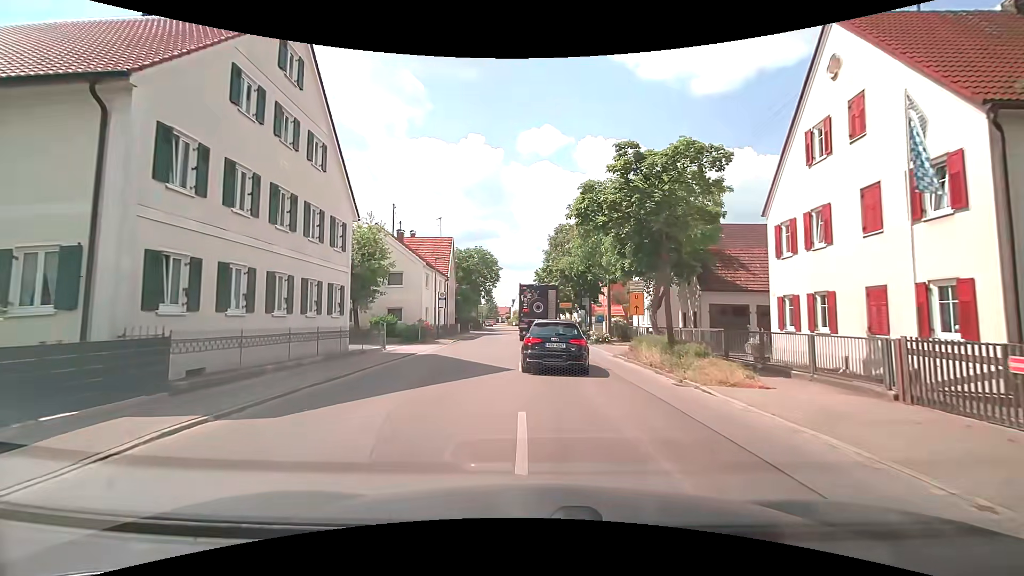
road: tertiary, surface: asphalt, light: Day
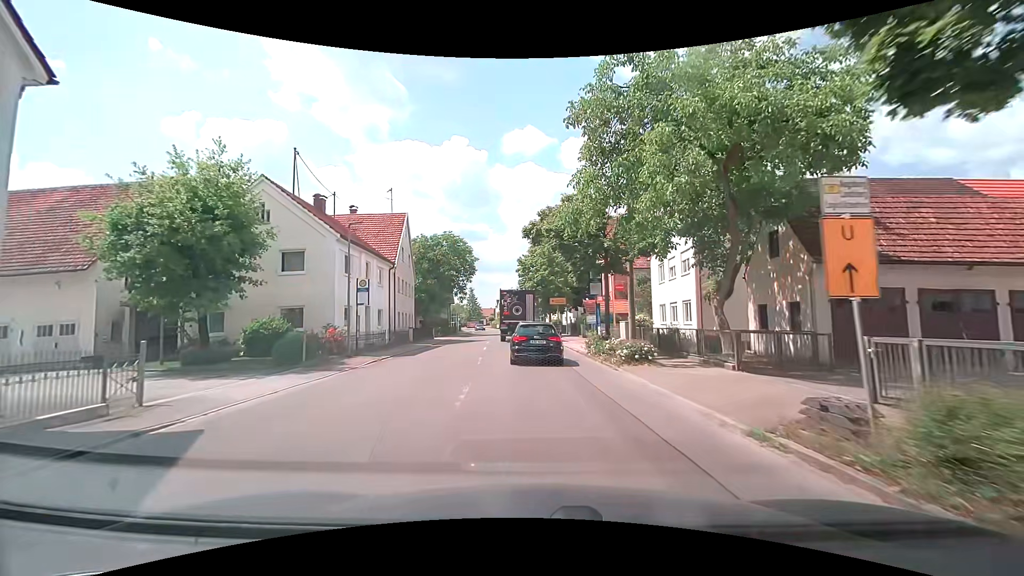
(+0.3, +14.5) m; +1°
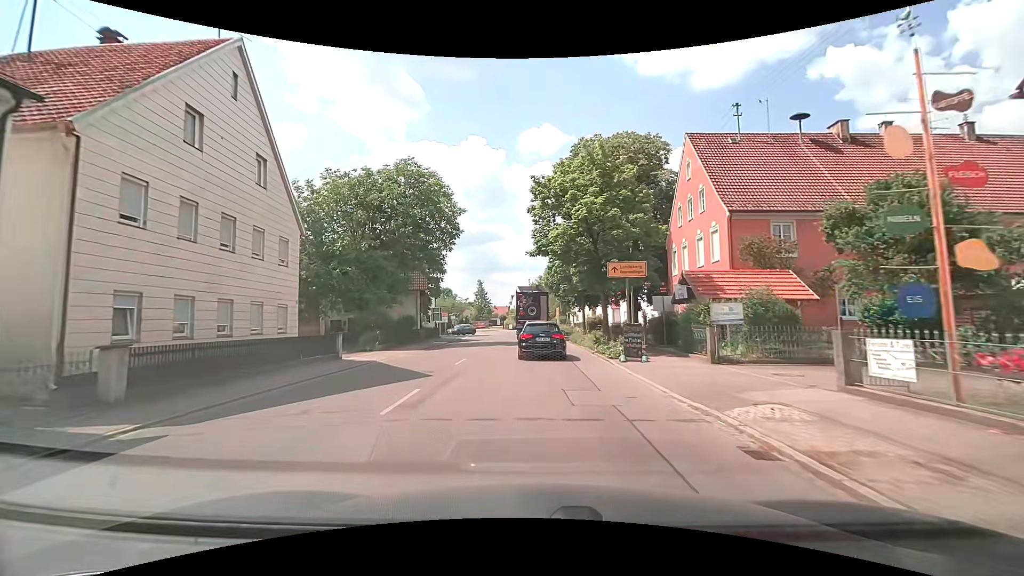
(-0.7, +27.7) m; -3°
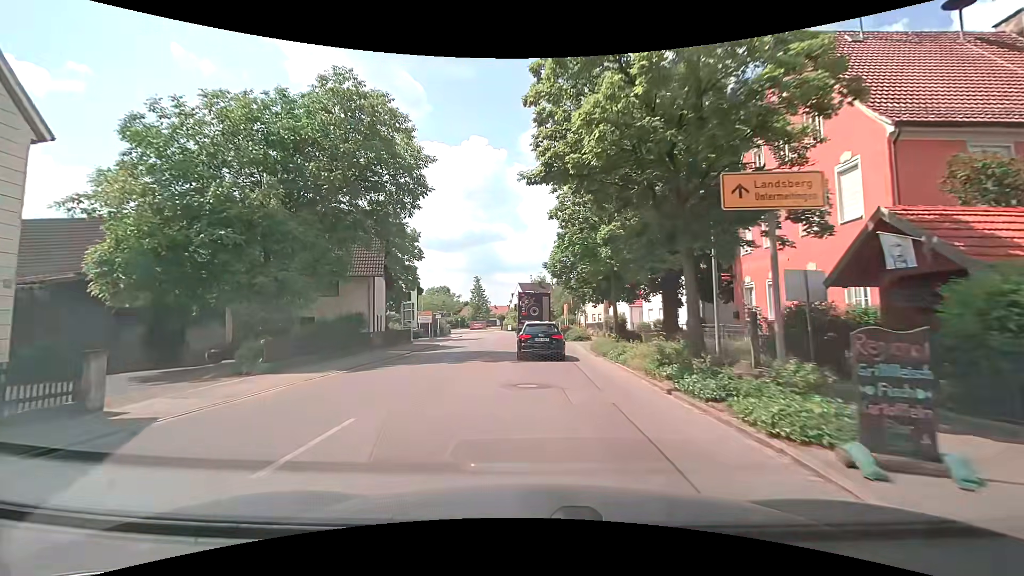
(+0.1, +12.1) m; +1°
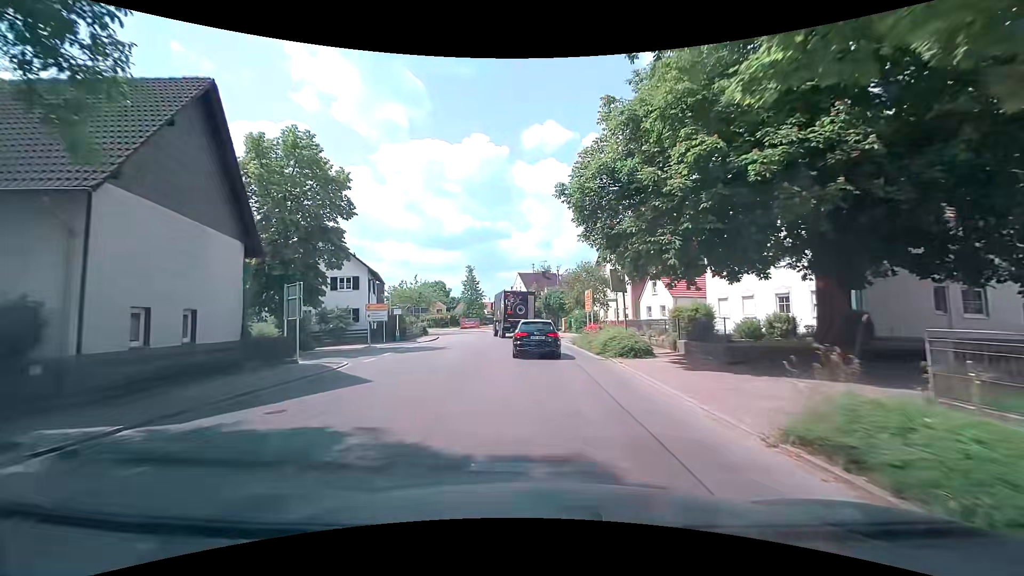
(-0.2, +18.4) m; -1°
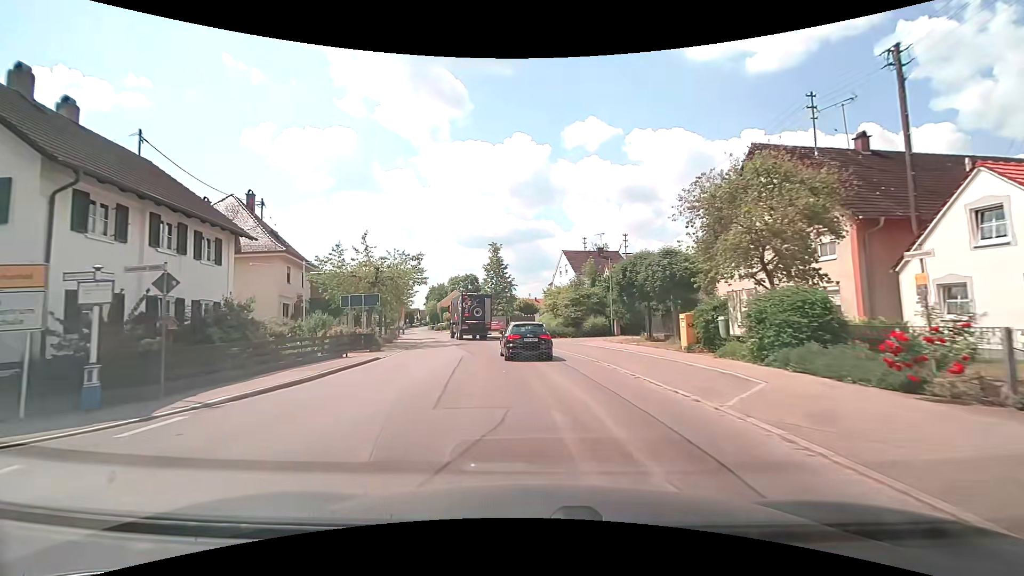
(-0.9, +30.5) m; -5°
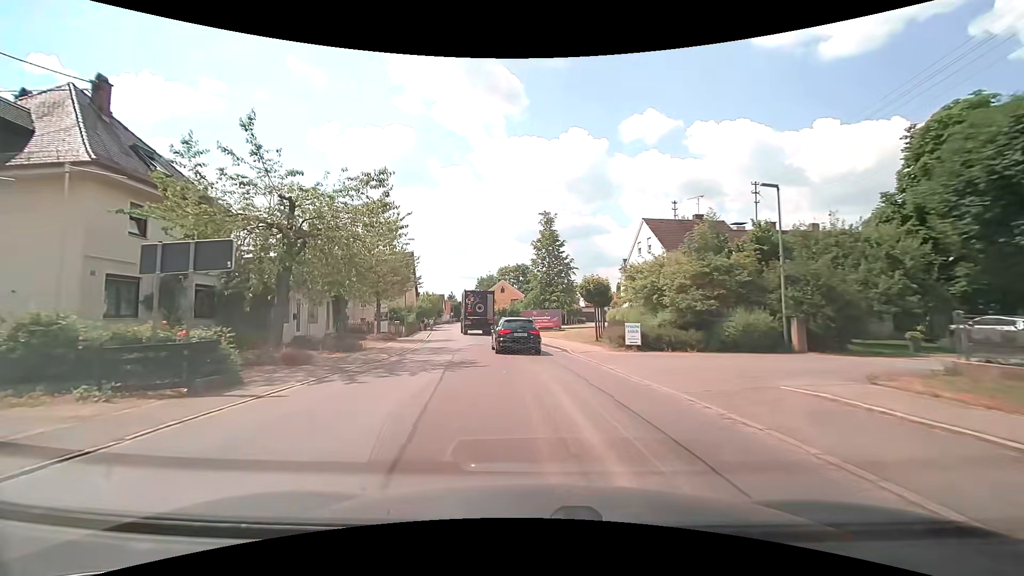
(-1.0, +18.6) m; -7°
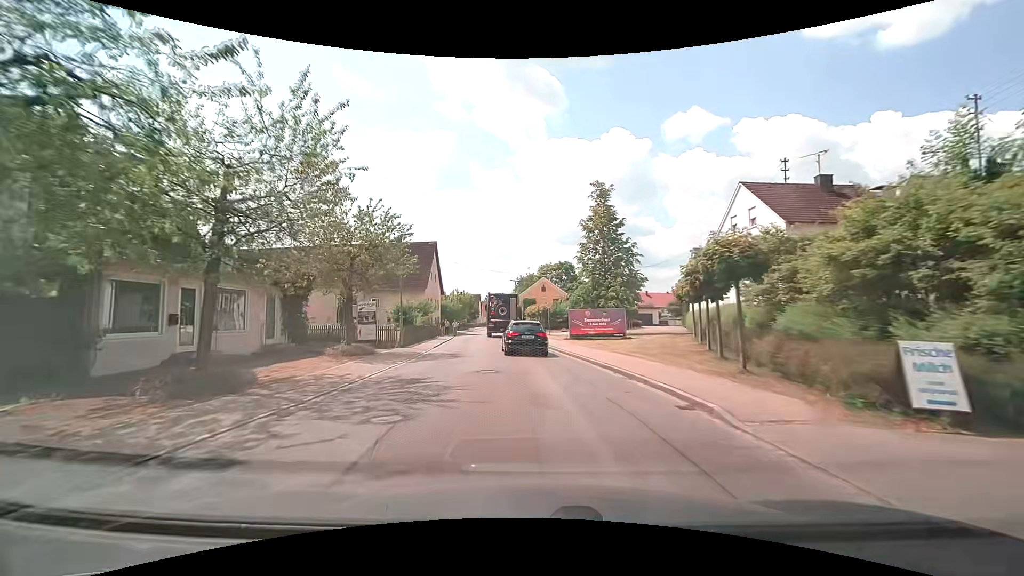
(-0.5, +12.7) m; -4°
